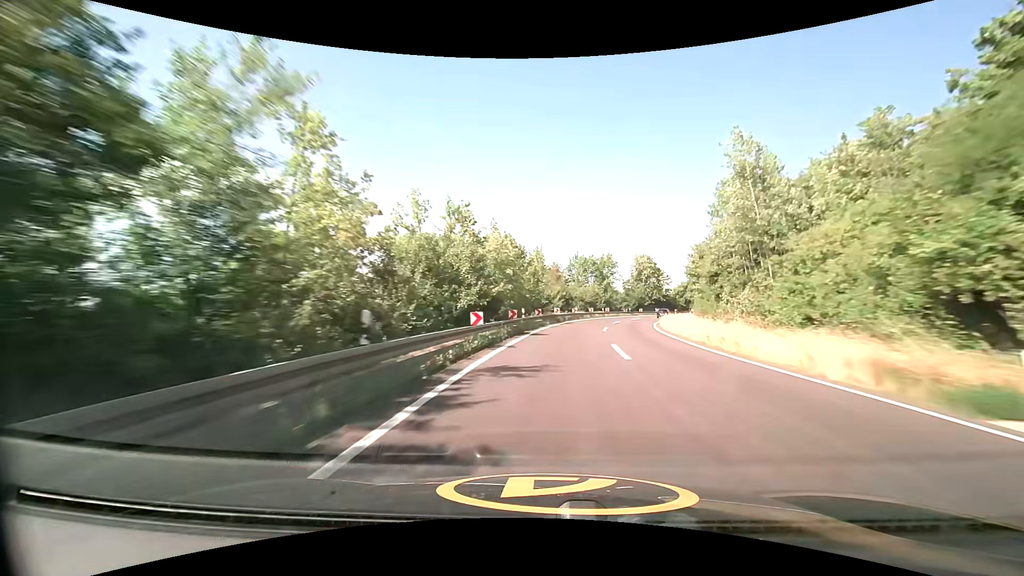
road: trunk_link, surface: asphalt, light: Day
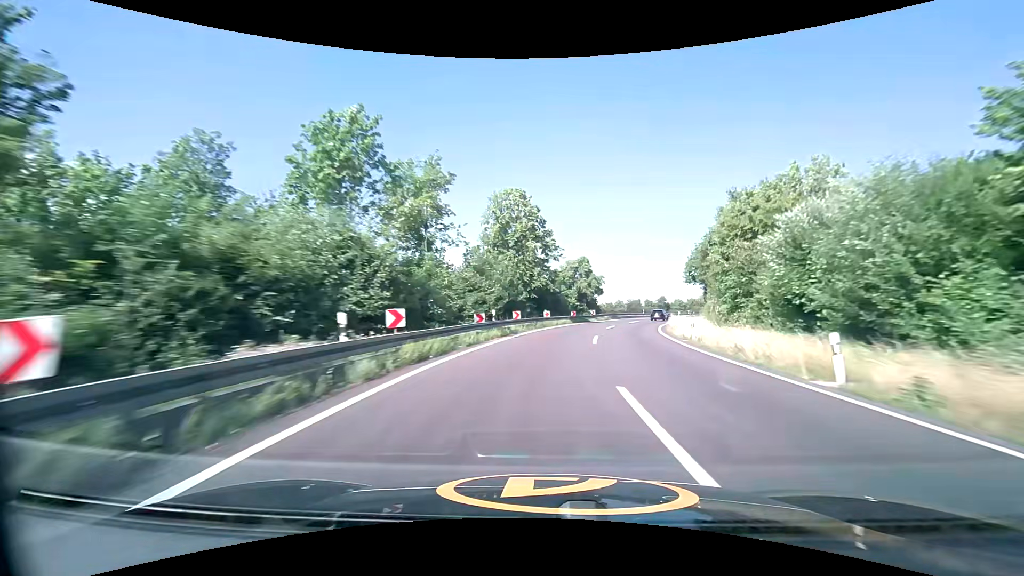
(+9.9, +64.4) m; +19°
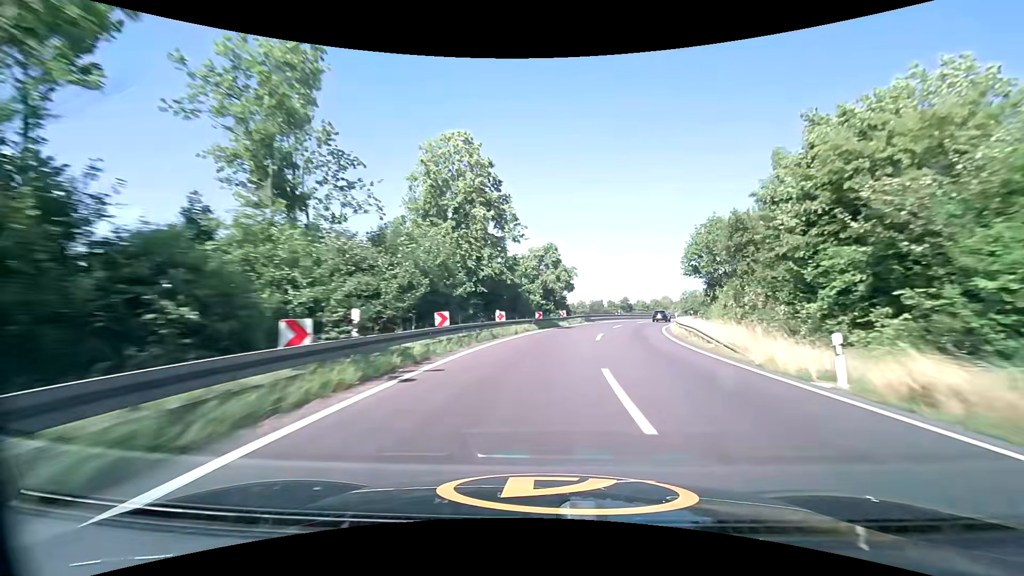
(+0.5, +15.2) m; +4°
